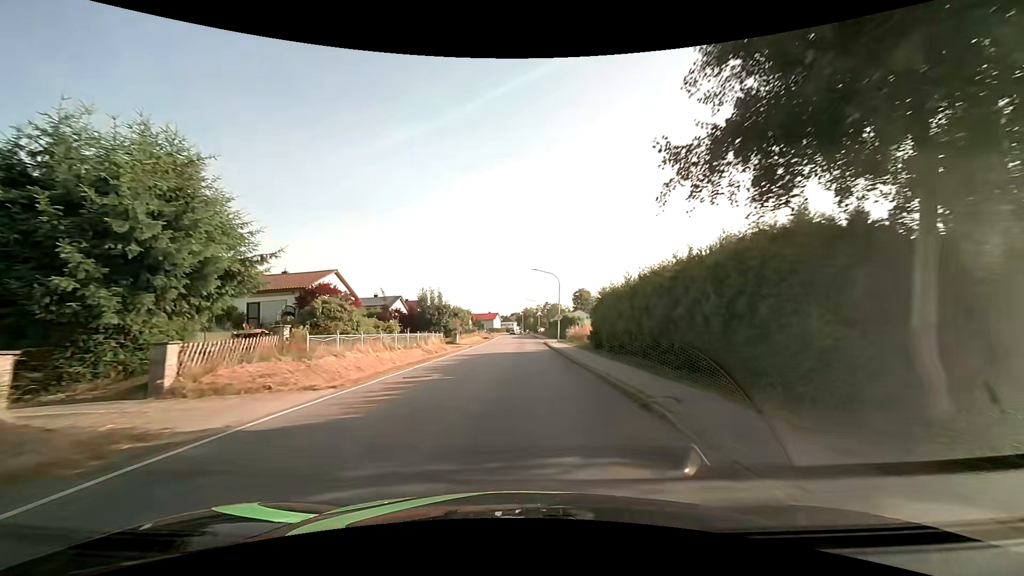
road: secondary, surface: asphalt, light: Day
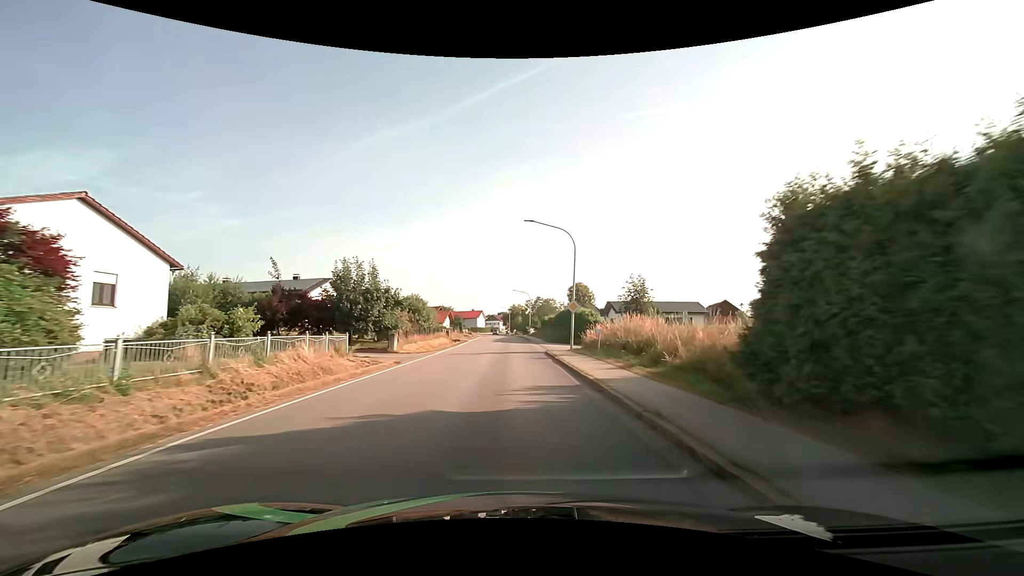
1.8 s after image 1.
(+0.3, +23.0) m; +1°
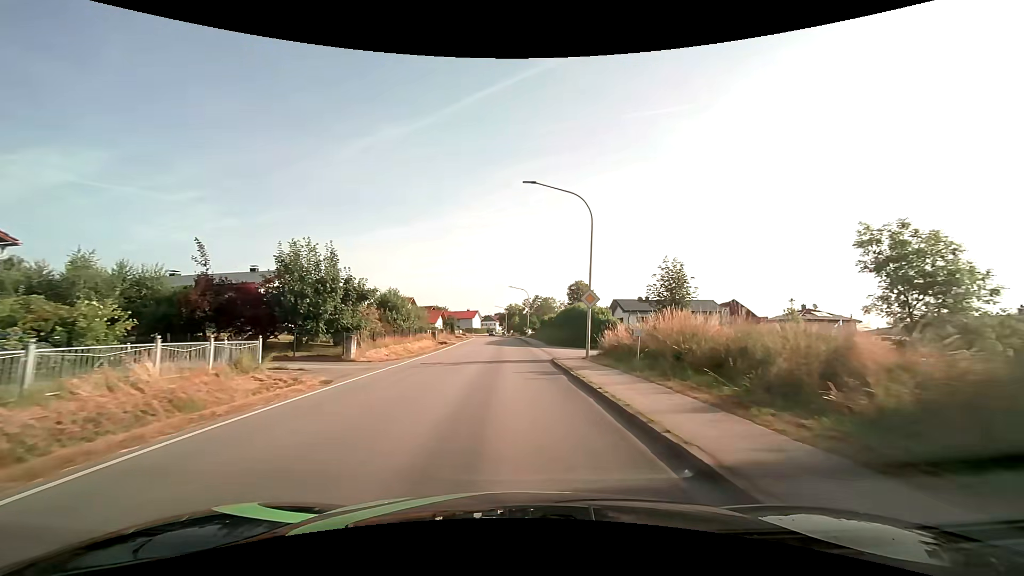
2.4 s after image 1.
(0.0, +7.7) m; +1°
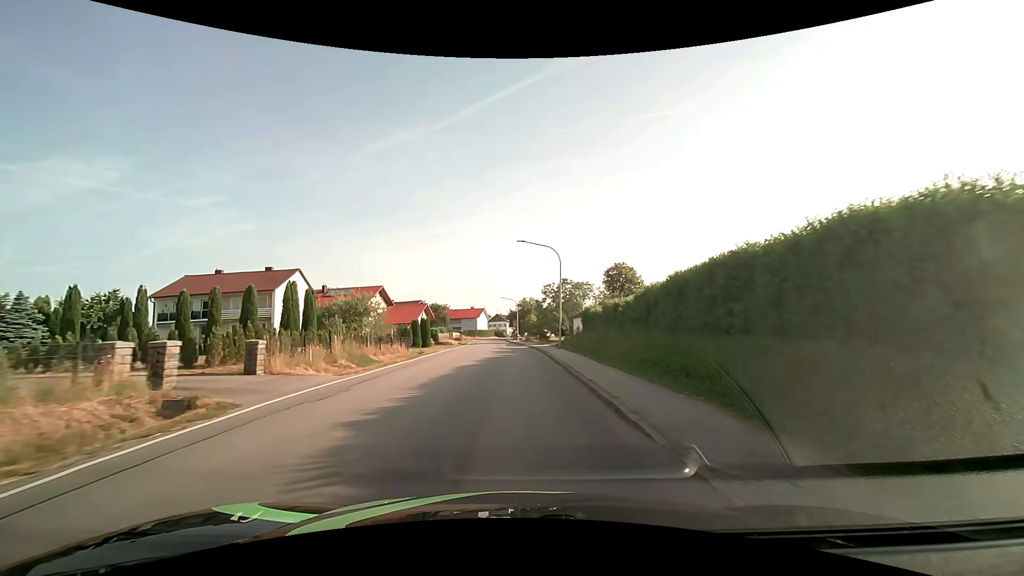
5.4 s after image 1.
(-0.5, +38.1) m; -2°
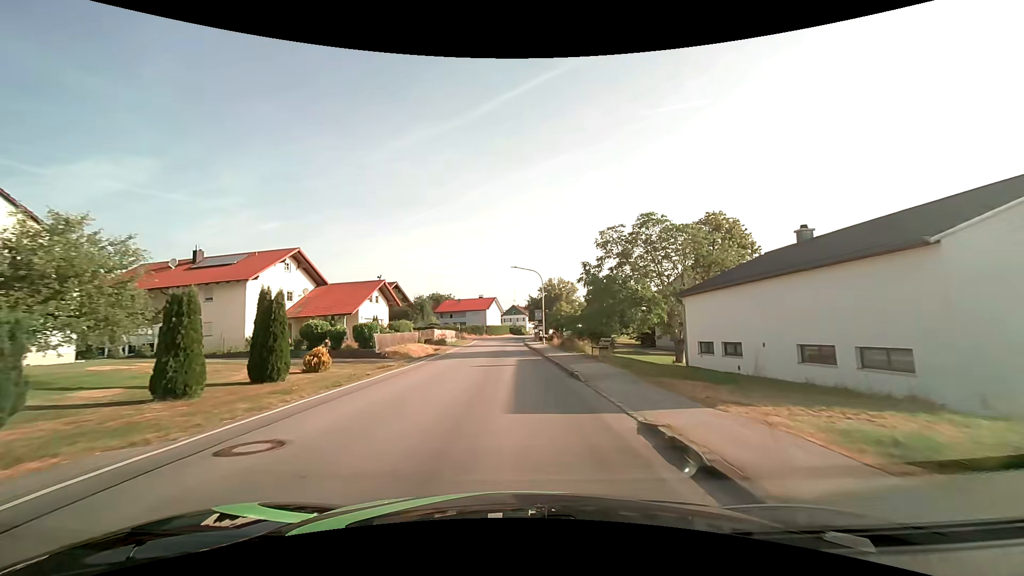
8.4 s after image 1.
(-0.5, +38.0) m; -2°
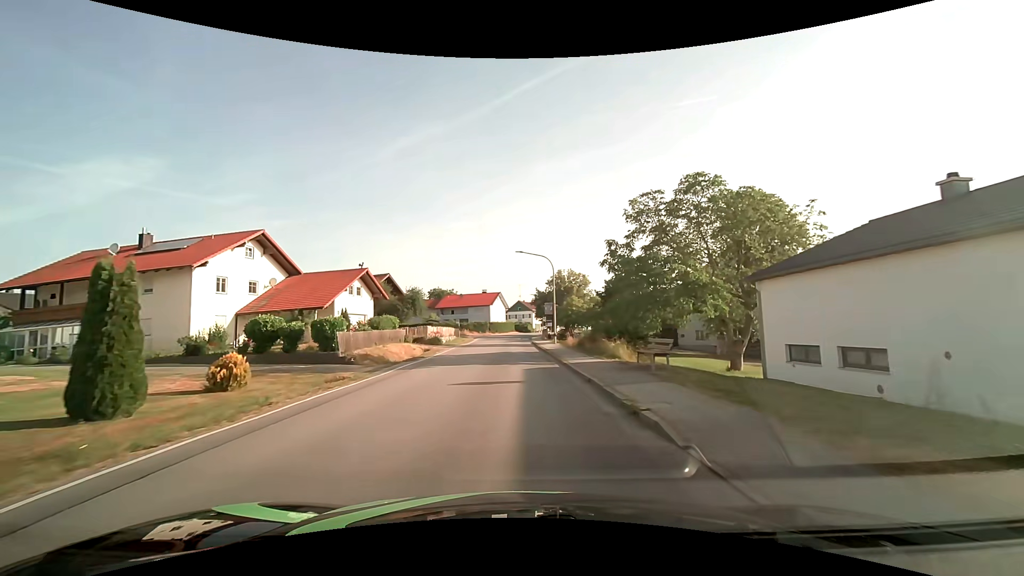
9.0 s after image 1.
(0.0, +7.6) m; -1°
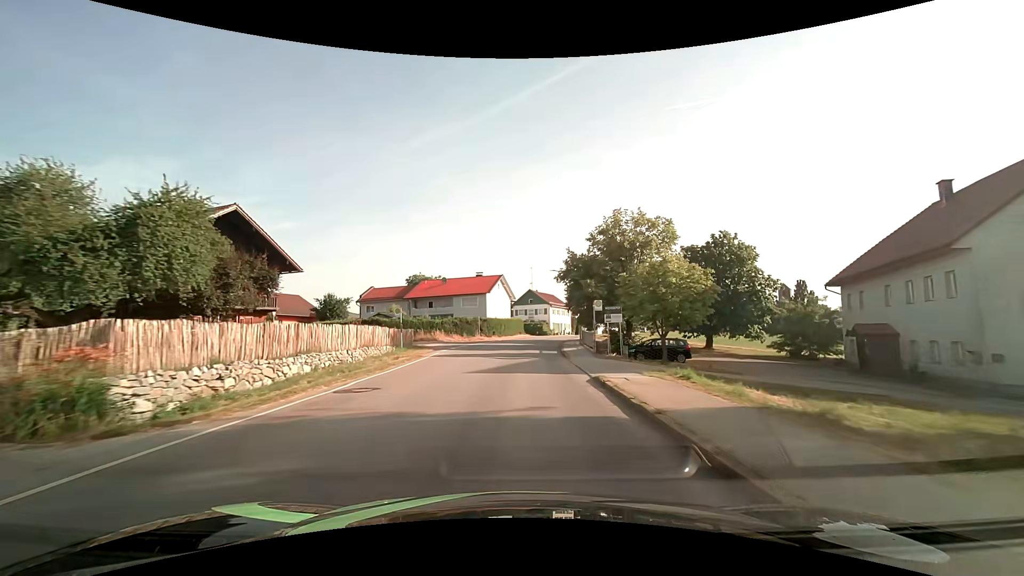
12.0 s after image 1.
(-0.4, +38.4) m; -1°
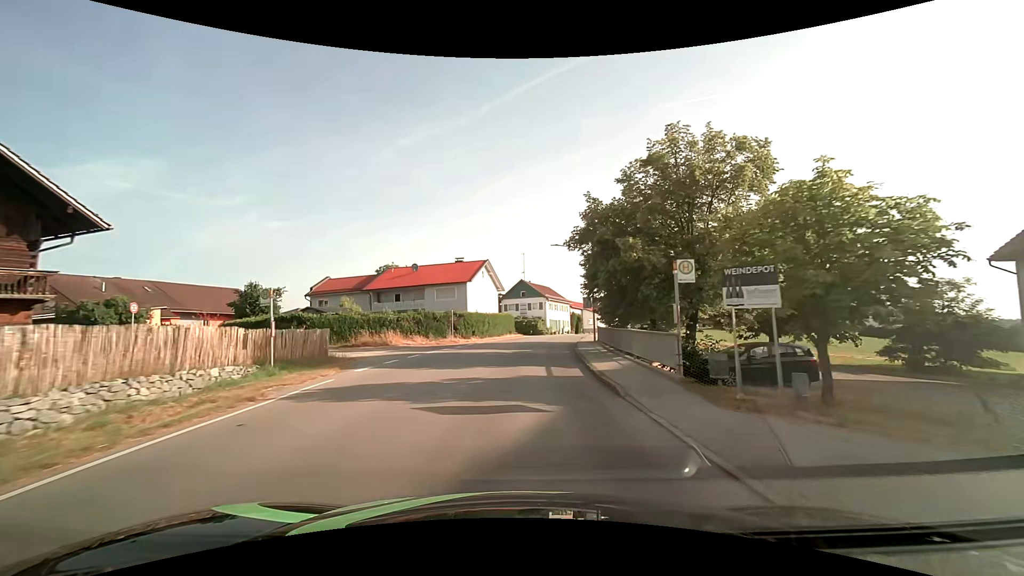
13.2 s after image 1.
(+0.1, +15.3) m; +1°
(0, +10) (0, +20) (+1, +30) (+3, +40) (+5, +50) (+7, +59) (+10, +69) (+13, +79) (+16, +88) (+19, +97) m
